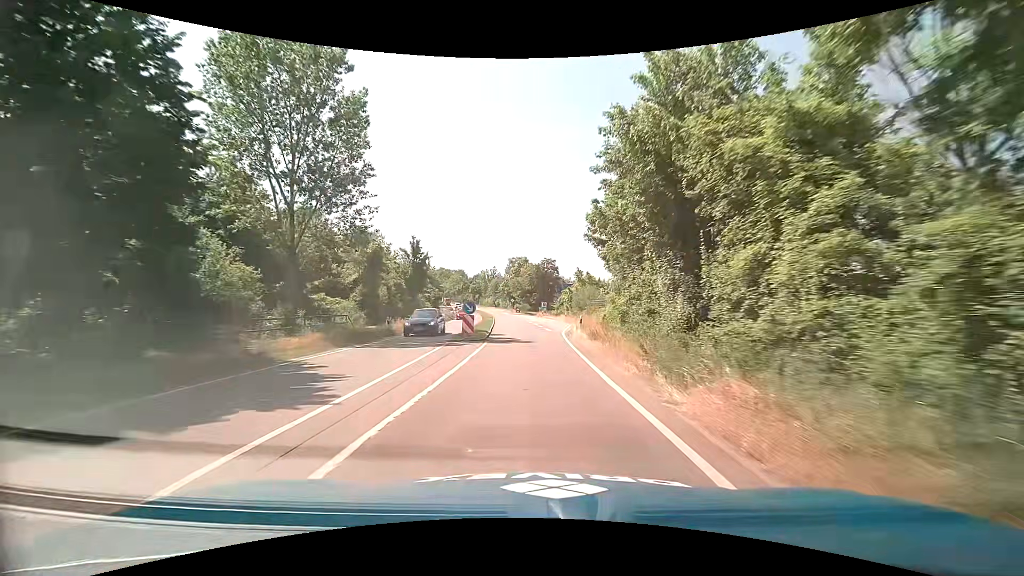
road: trunk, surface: asphalt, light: Day
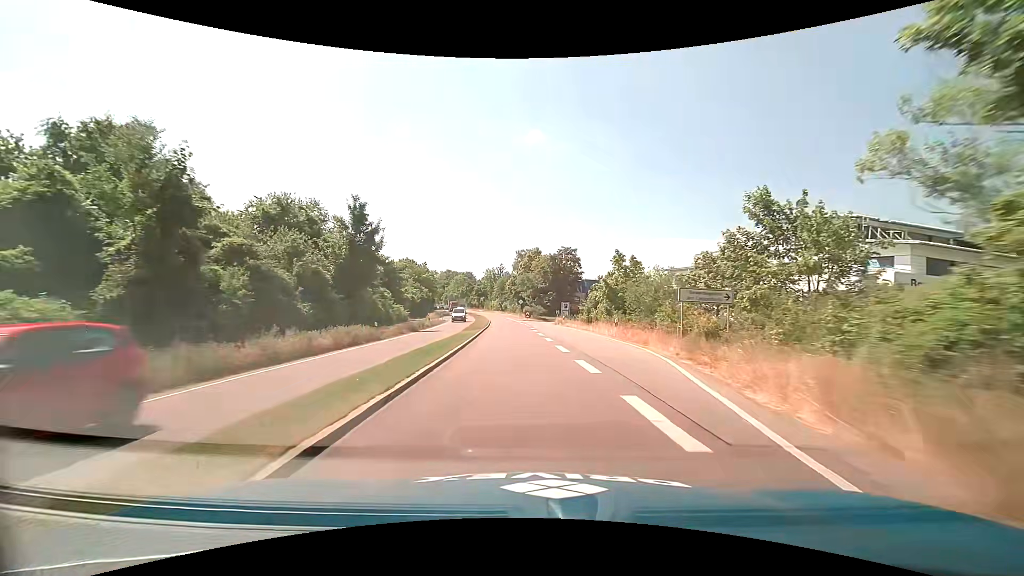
(+0.1, +27.2) m; 0°
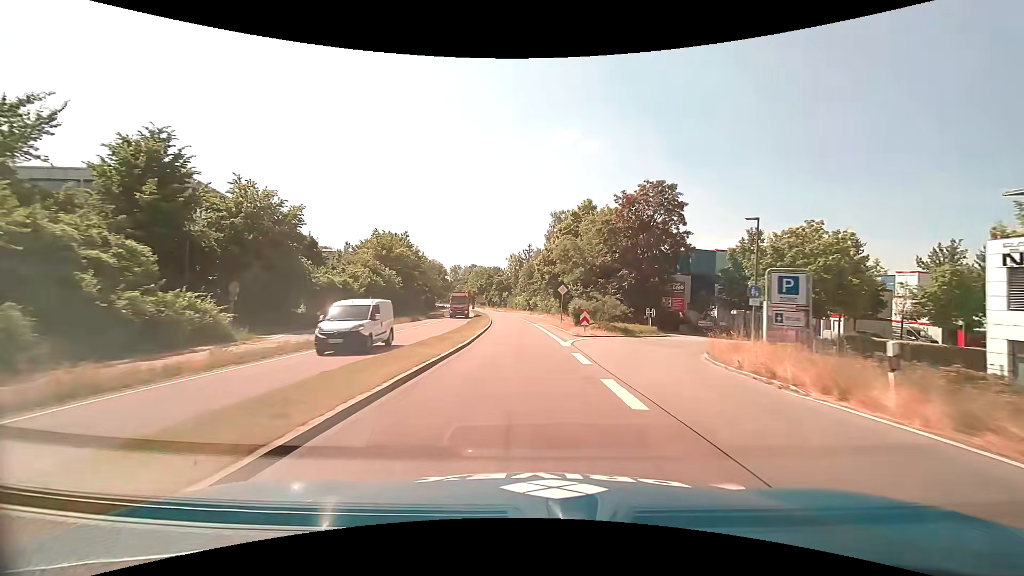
(-1.9, +45.9) m; -4°
(0, +10) (0, +20) (0, +30) (-1, +40) (-1, +50) (-2, +60) (-3, +70) (-4, +80) (-6, +90) (-8, +100) m
